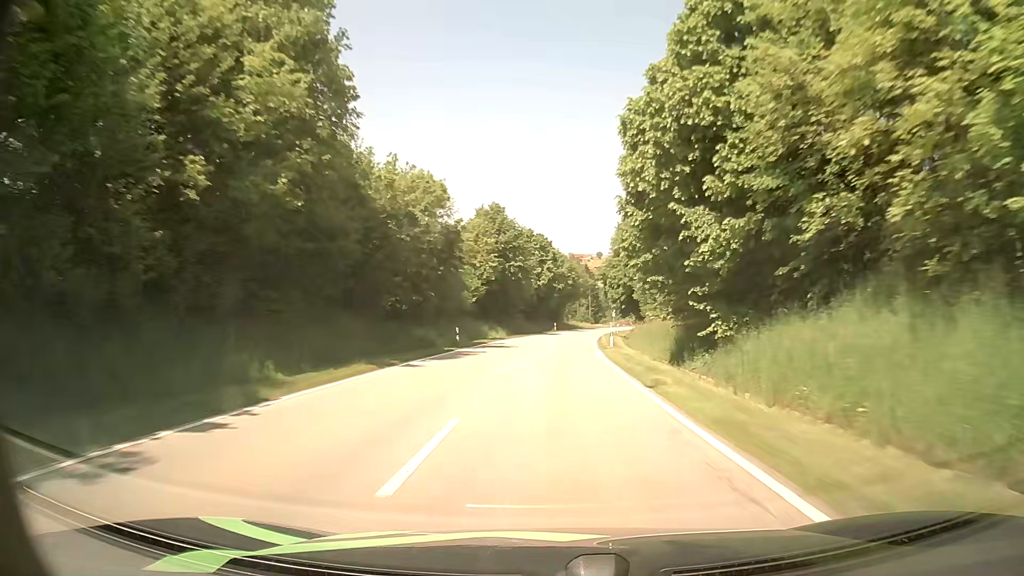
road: secondary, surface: asphalt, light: Day
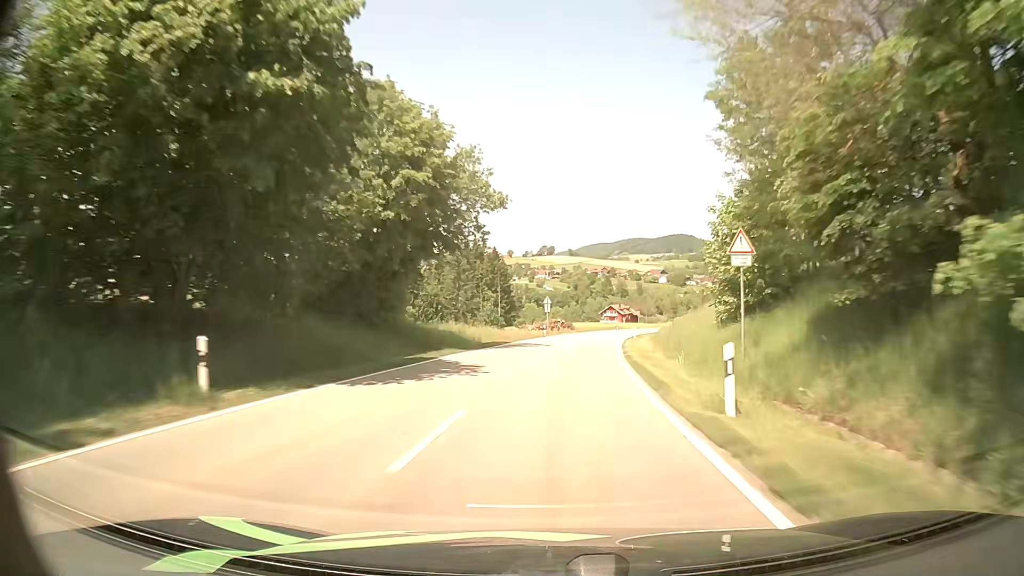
(+4.7, +76.0) m; +7°
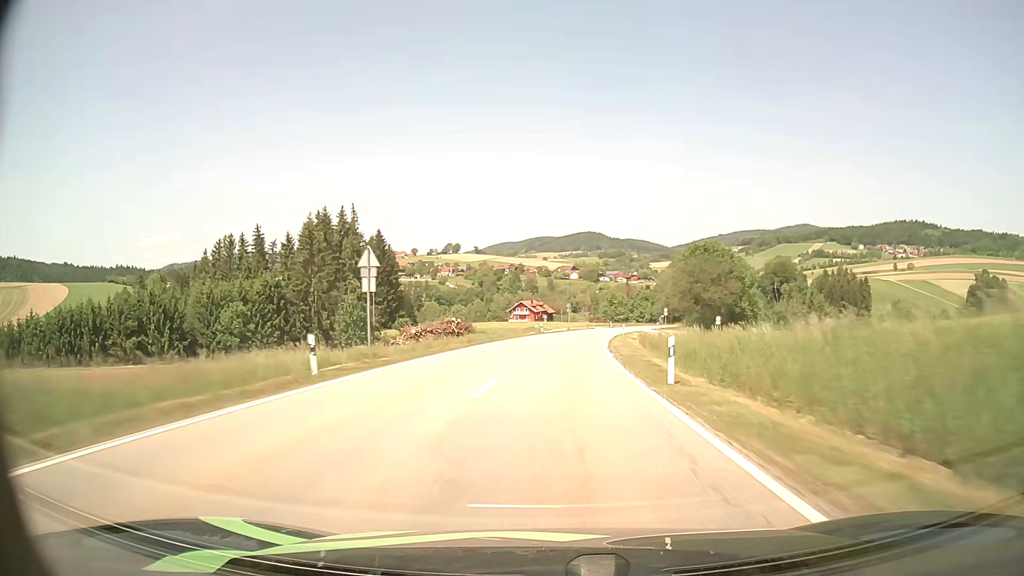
(+3.2, +45.5) m; +8°
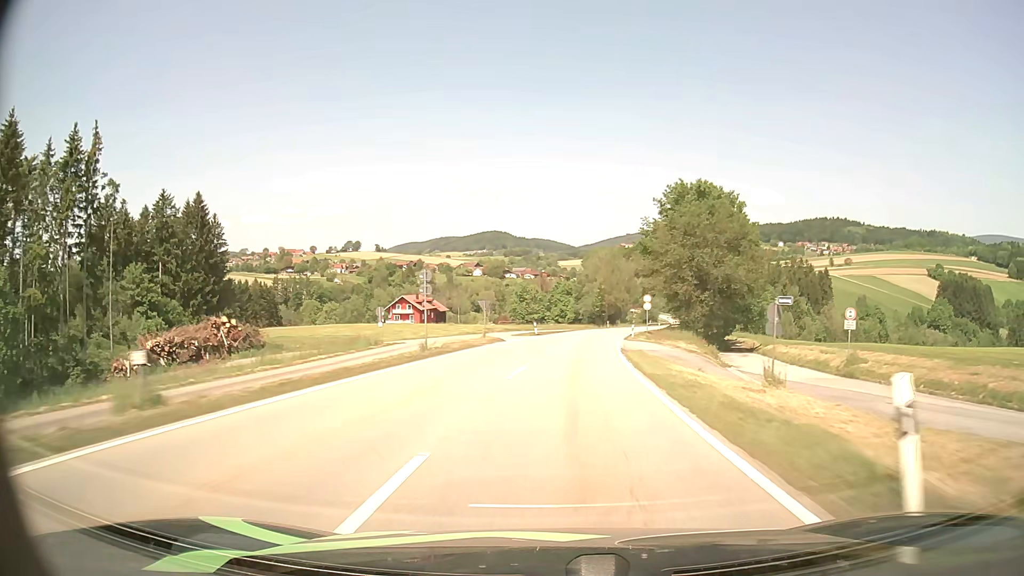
(+4.2, +60.8) m; +8°
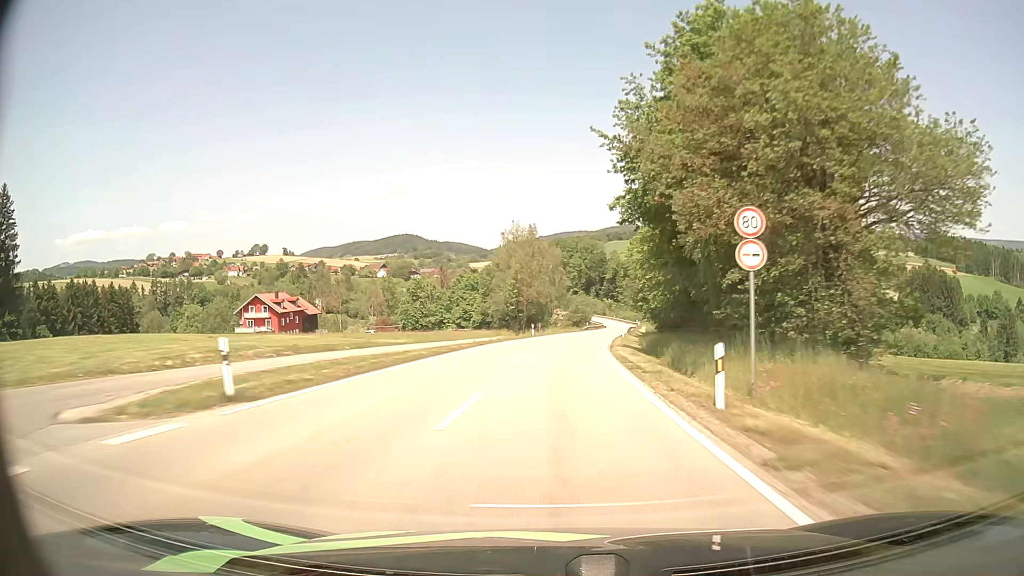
(+3.2, +45.6) m; +7°
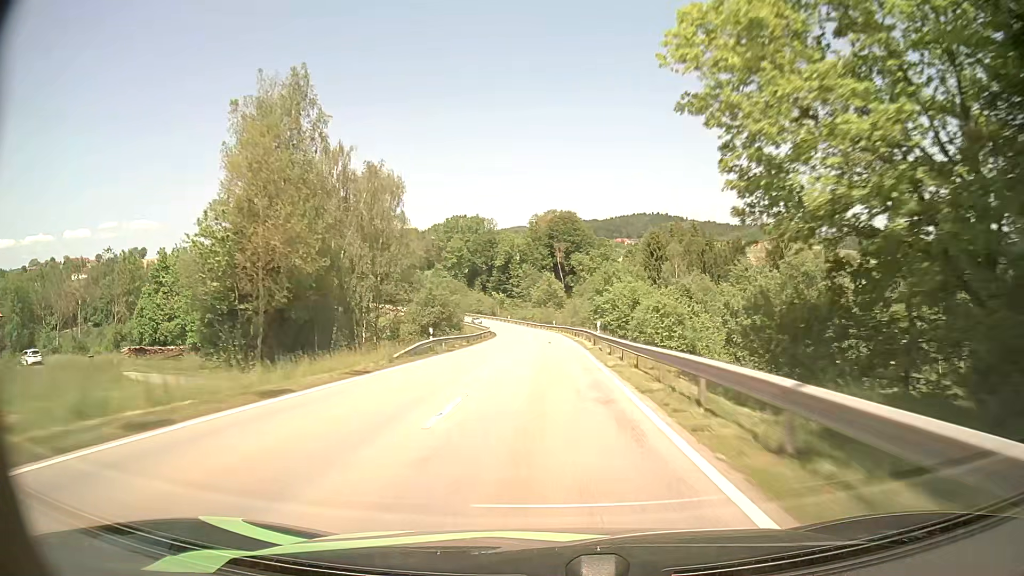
(+7.0, +76.9) m; +9°
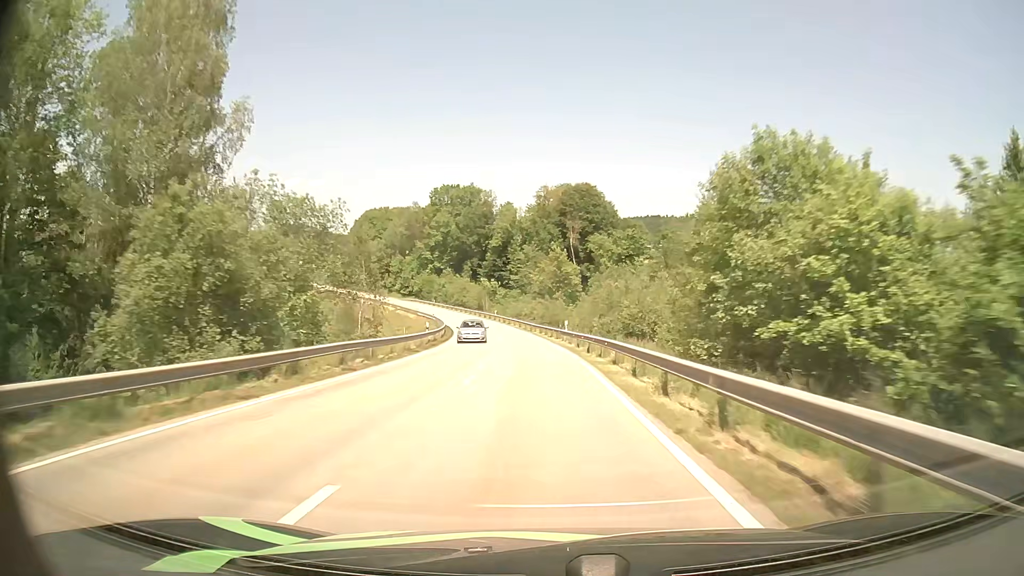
(+0.3, +46.1) m; 0°
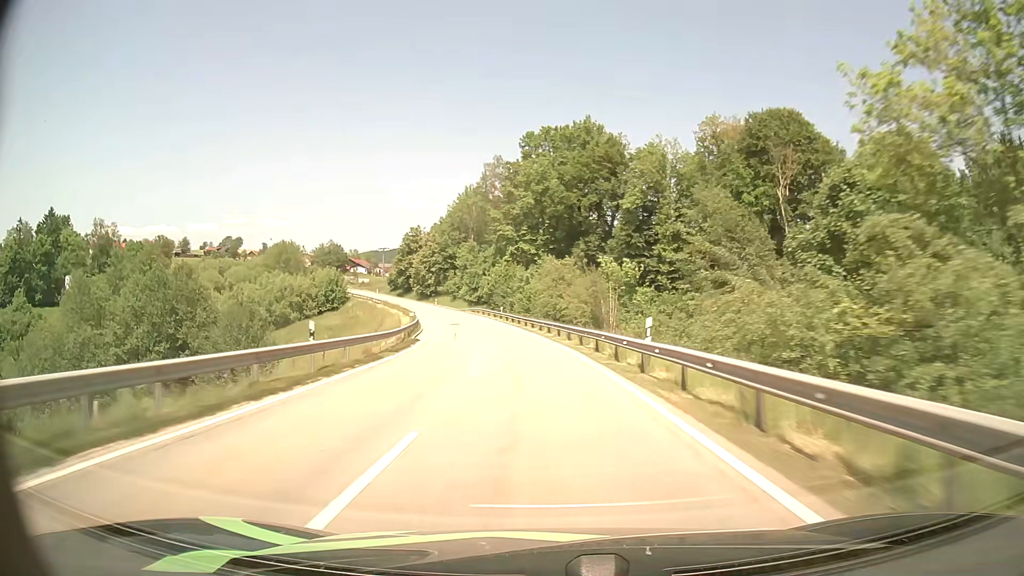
(-5.9, +75.7) m; -10°
(0, +10) (-1, +20) (-2, +30) (-3, +40) (-5, +50) (-7, +59) (-9, +69) (-11, +79) (-14, +89) (-17, +98) m
